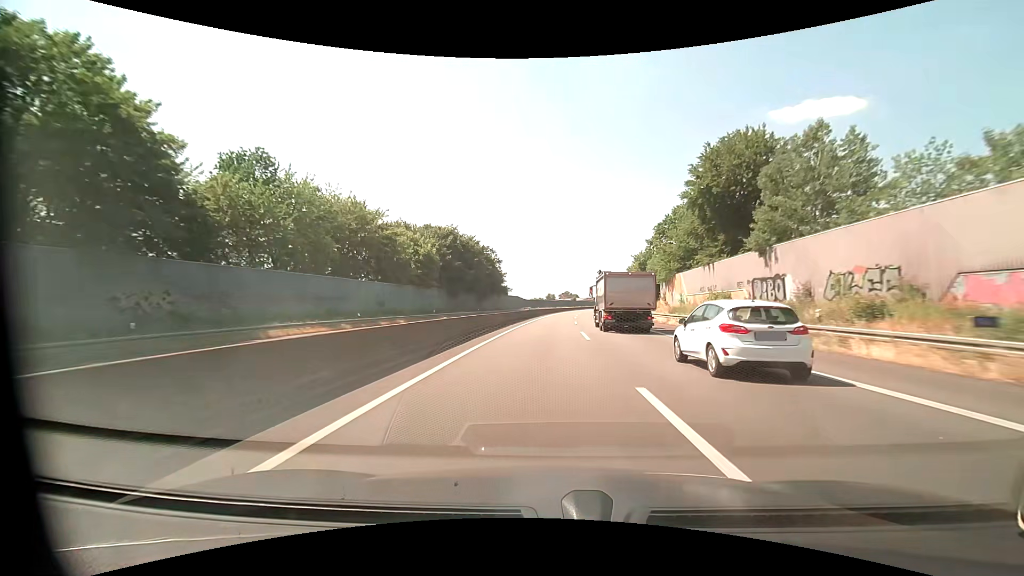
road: motorway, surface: asphalt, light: Day
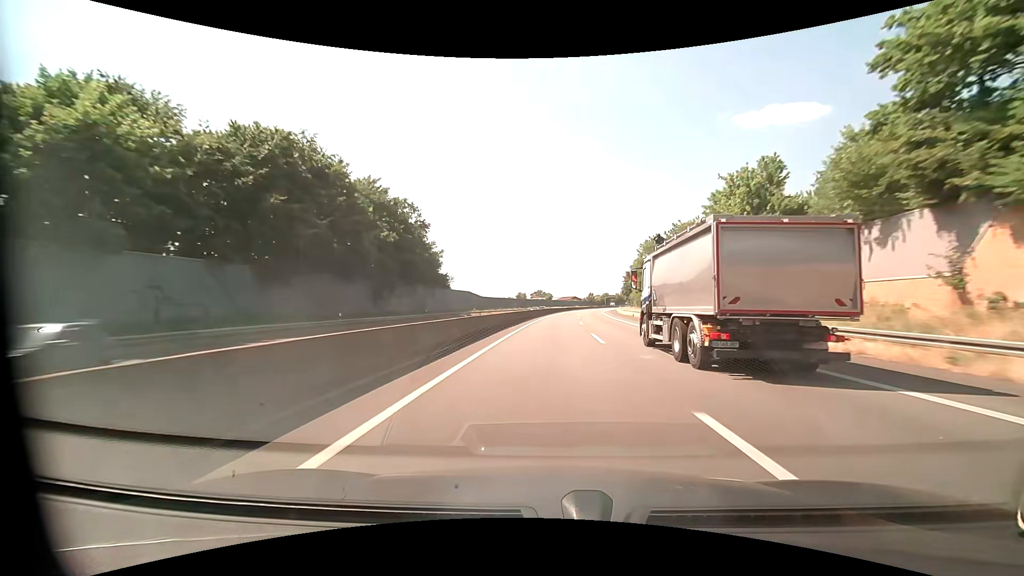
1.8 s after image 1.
(+1.4, +56.0) m; +3°
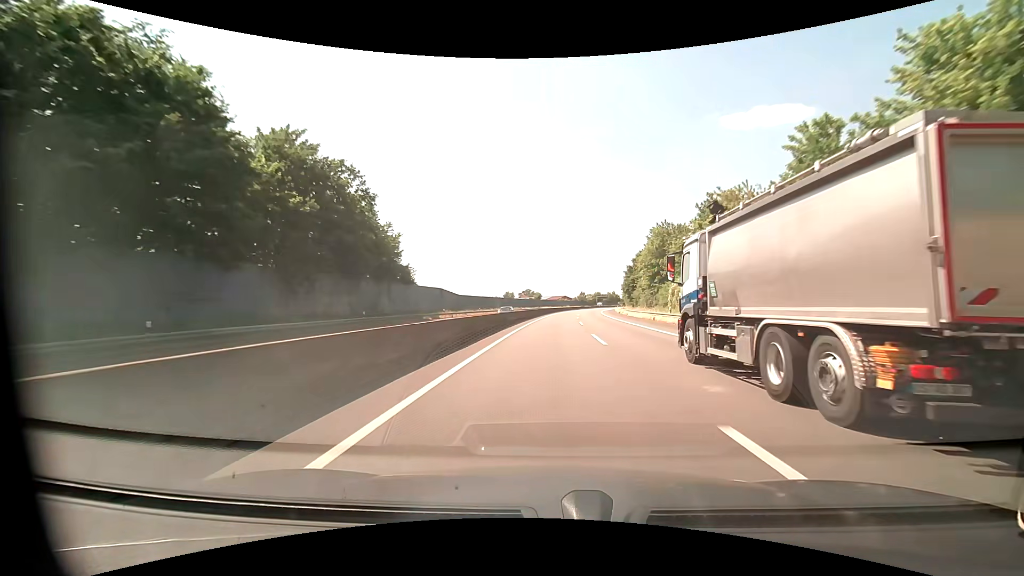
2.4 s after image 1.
(+0.2, +18.7) m; +1°
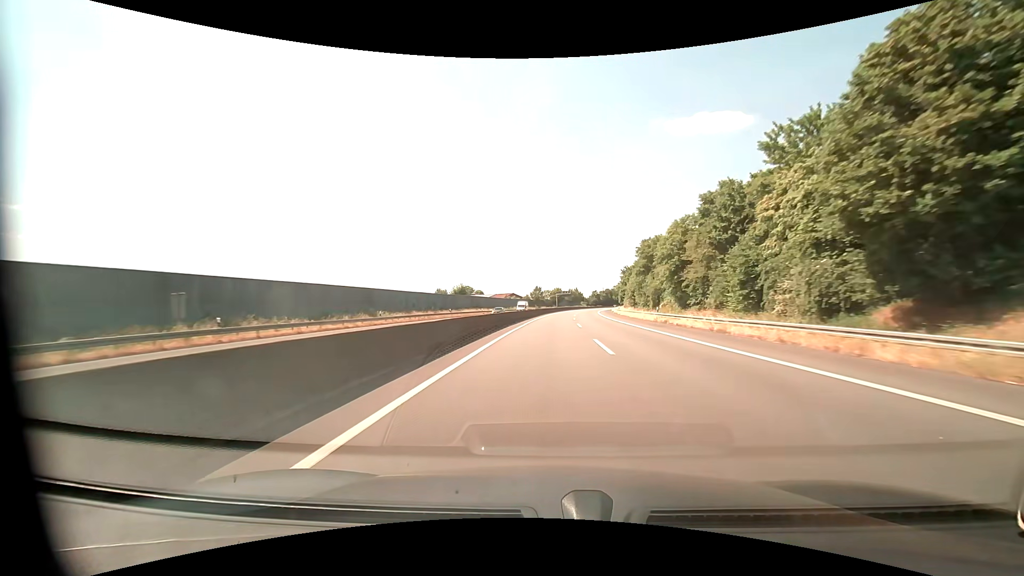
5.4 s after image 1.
(+4.8, +93.5) m; +6°
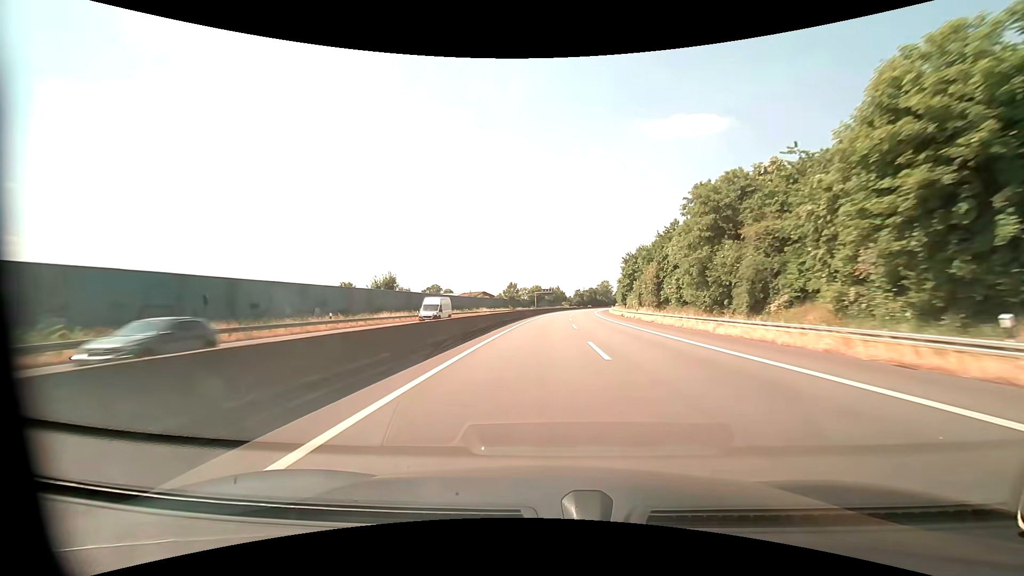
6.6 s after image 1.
(+0.8, +37.6) m; +3°
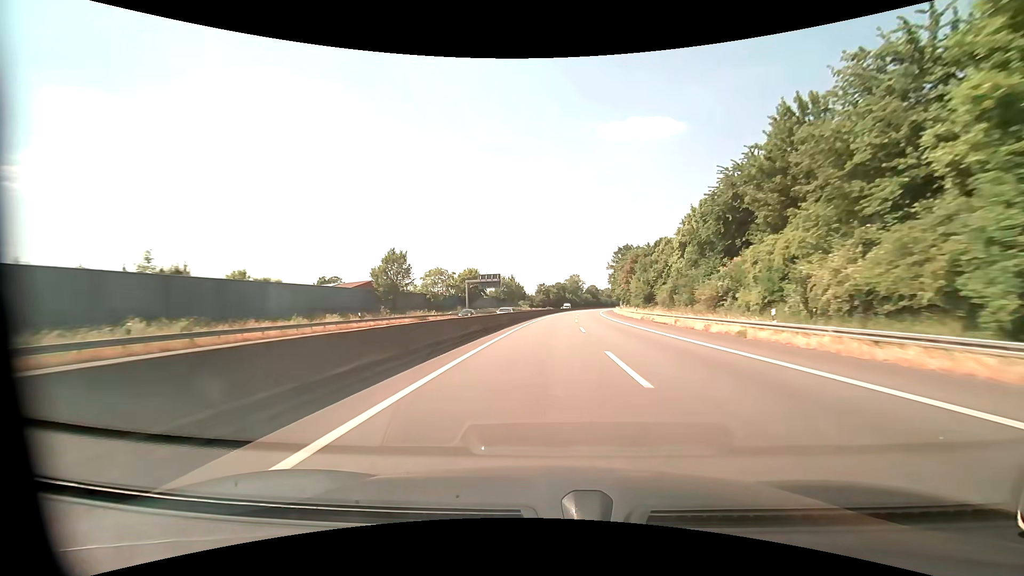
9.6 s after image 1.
(+3.7, +94.1) m; +5°
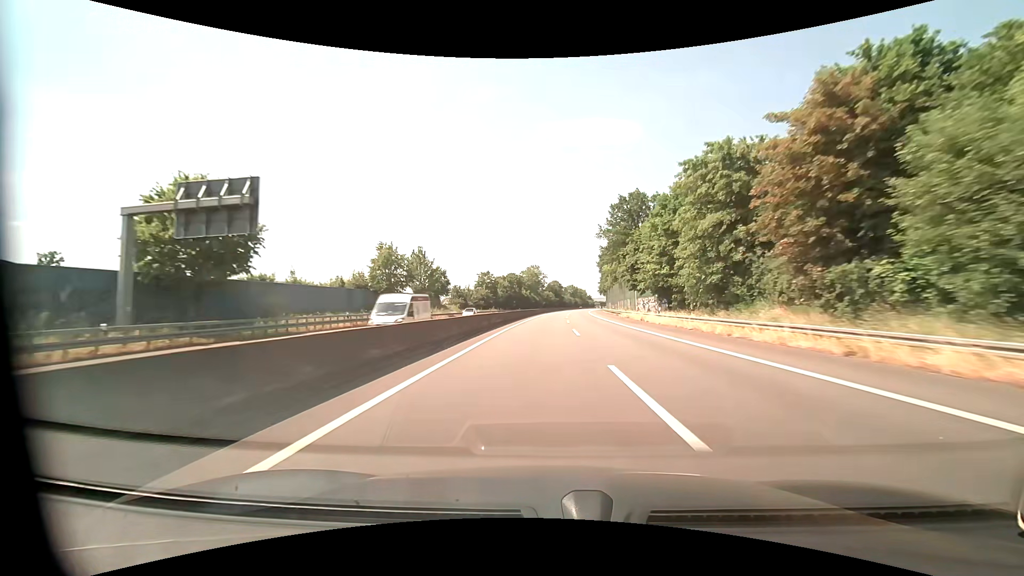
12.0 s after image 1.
(+3.3, +75.5) m; +5°
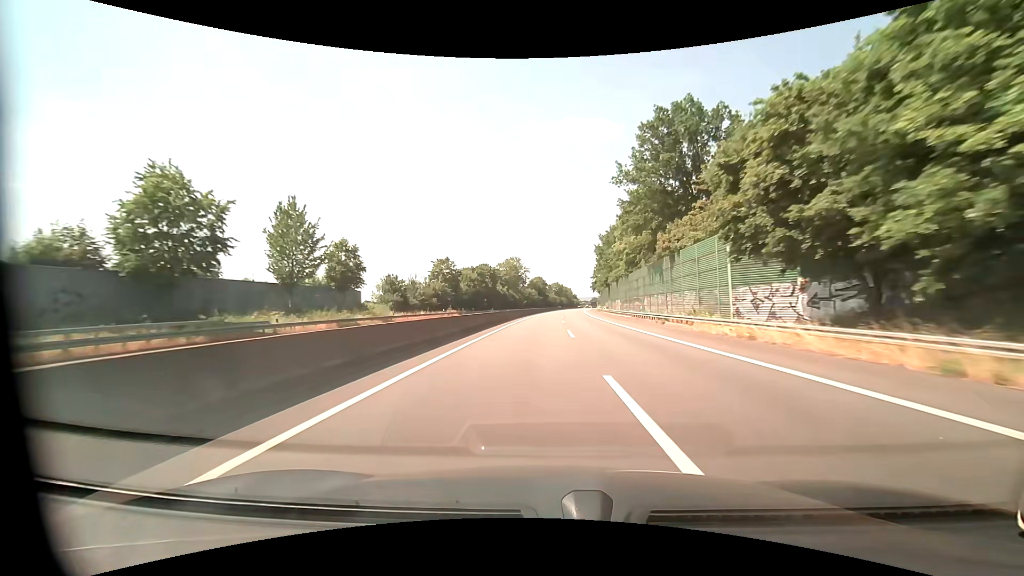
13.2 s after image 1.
(+0.6, +37.9) m; +2°
(0, +10) (0, +20) (0, +30) (+1, +40) (+1, +50) (+2, +60) (+2, +70) (+3, +80) (+4, +90) (+5, +100) m
